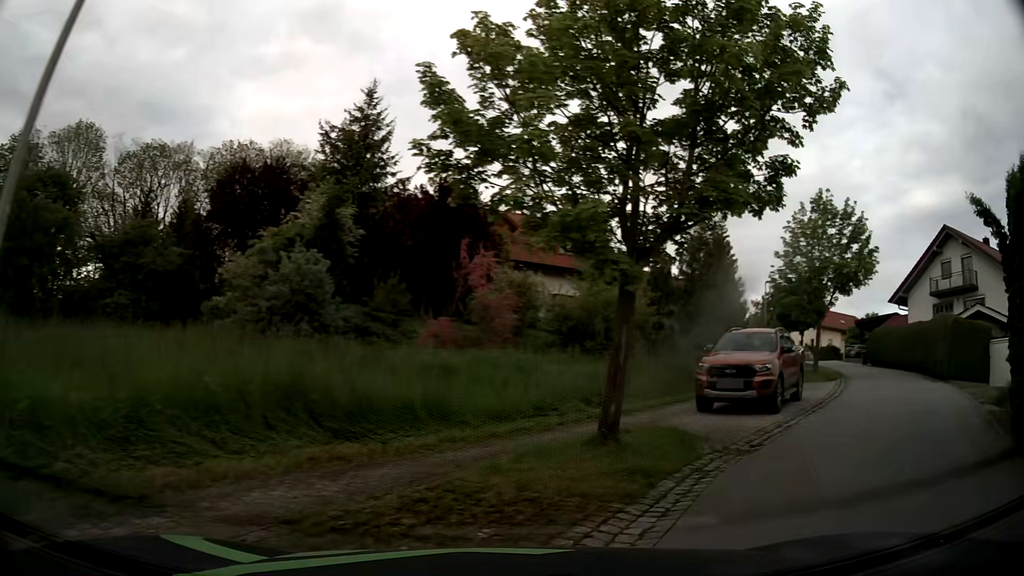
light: Day
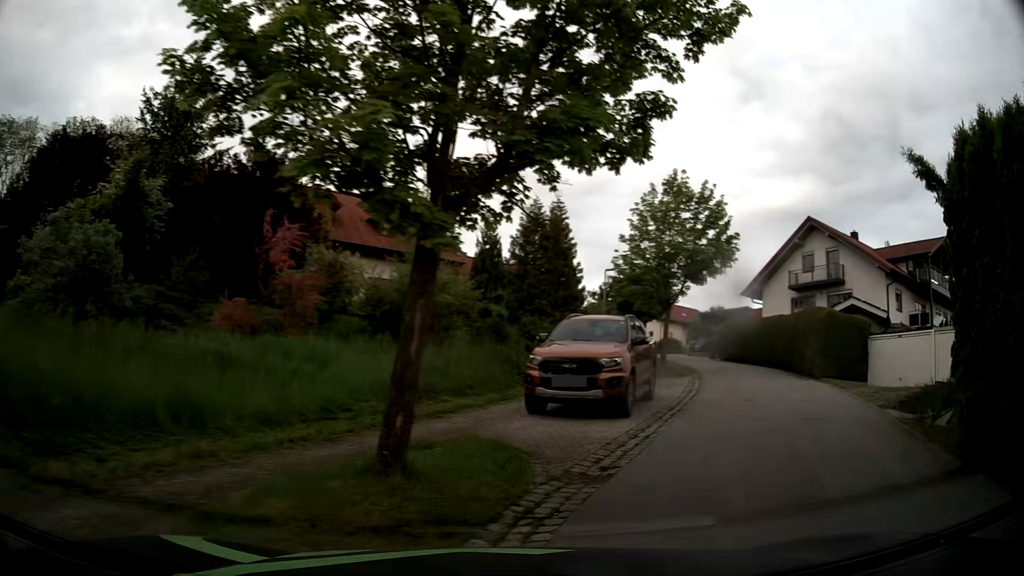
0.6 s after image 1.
(+0.4, +2.6) m; +15°
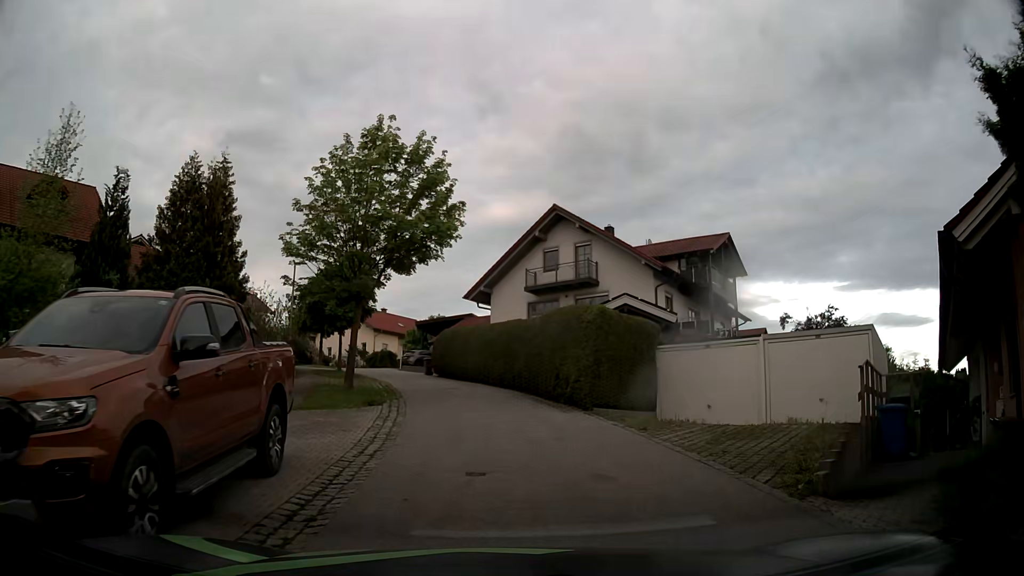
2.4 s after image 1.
(+2.2, +7.6) m; +25°
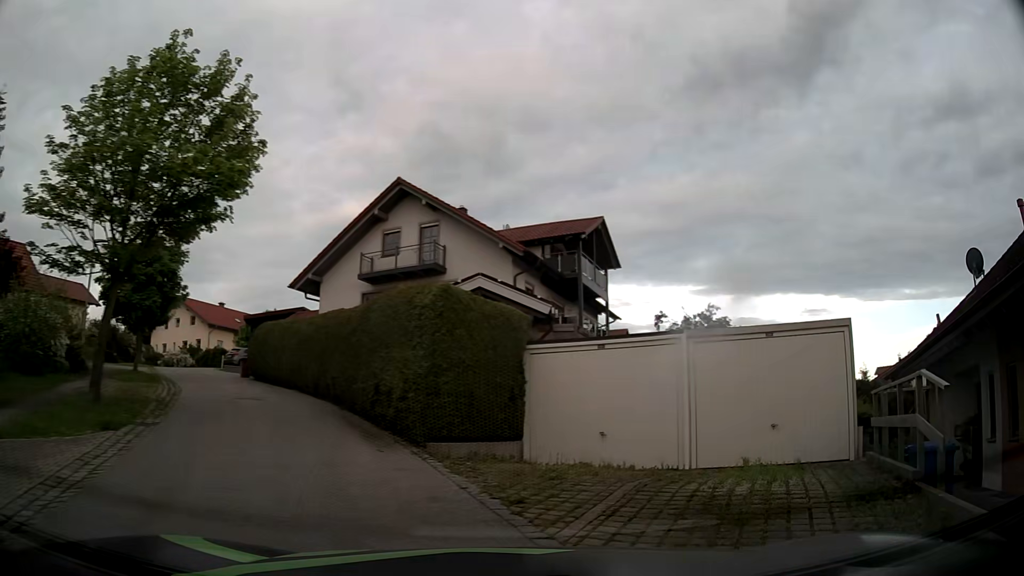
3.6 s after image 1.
(+0.5, +5.7) m; +13°
